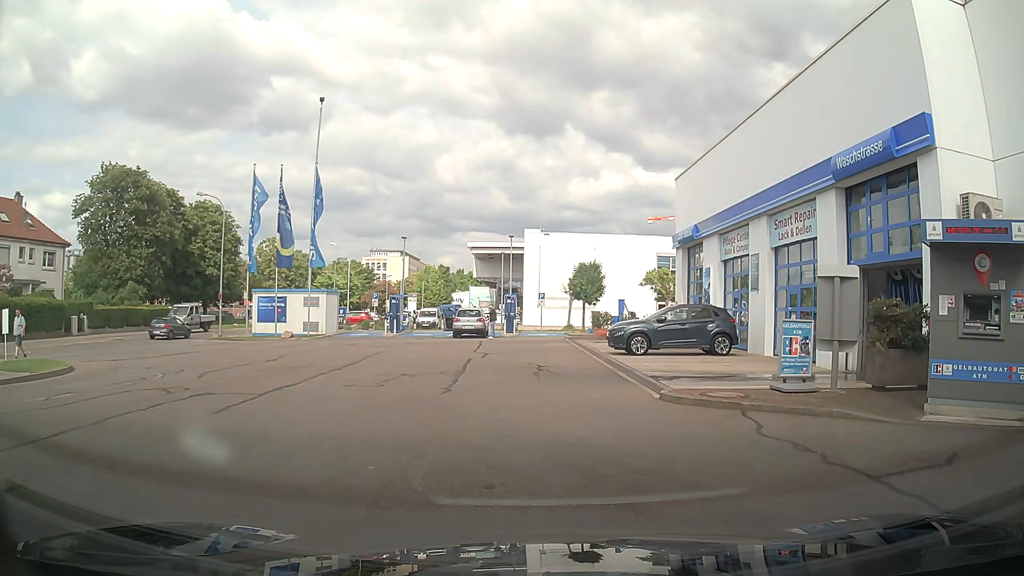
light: Day
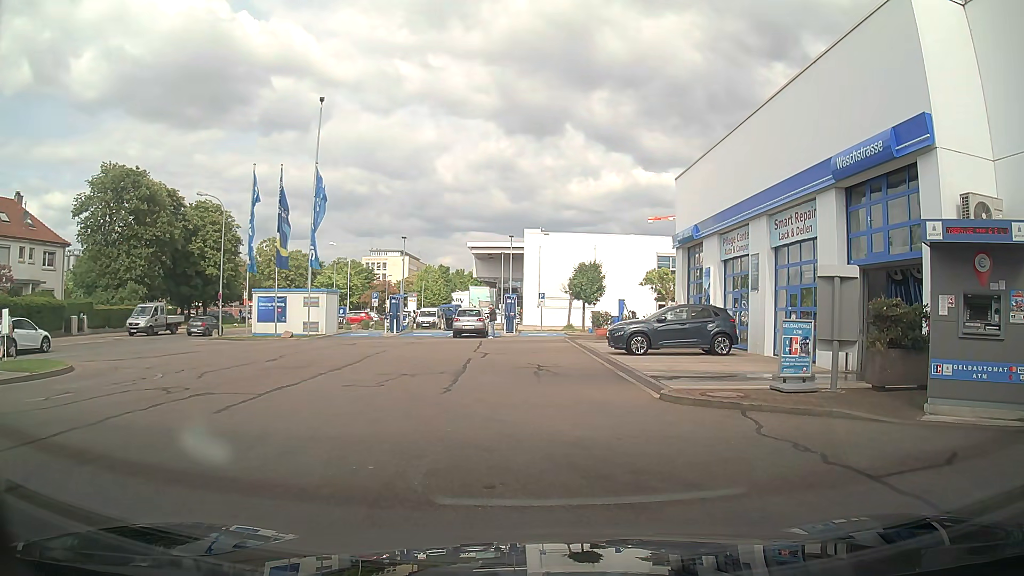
(0.0, 0.0) m; 0°
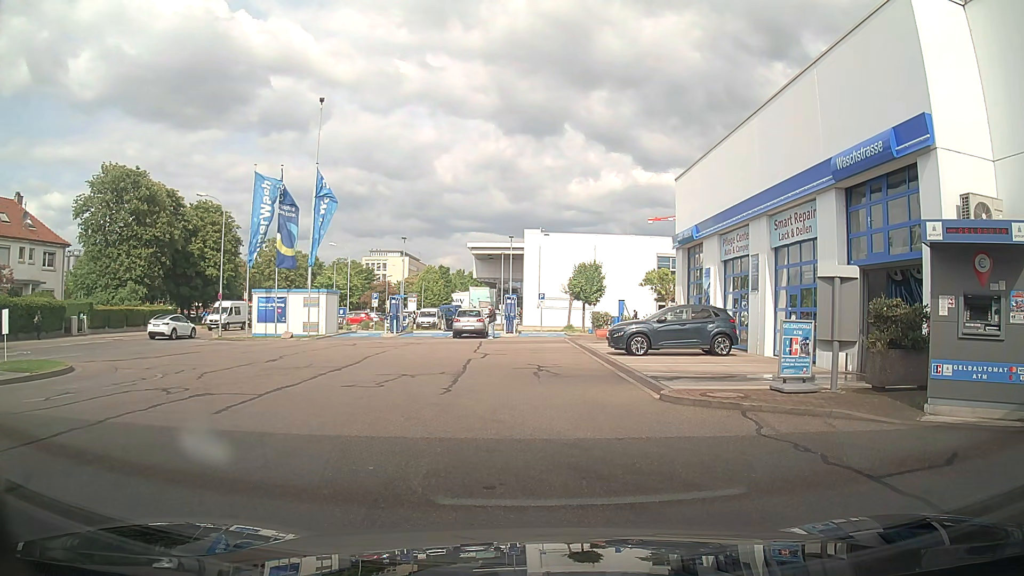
(0.0, 0.0) m; 0°
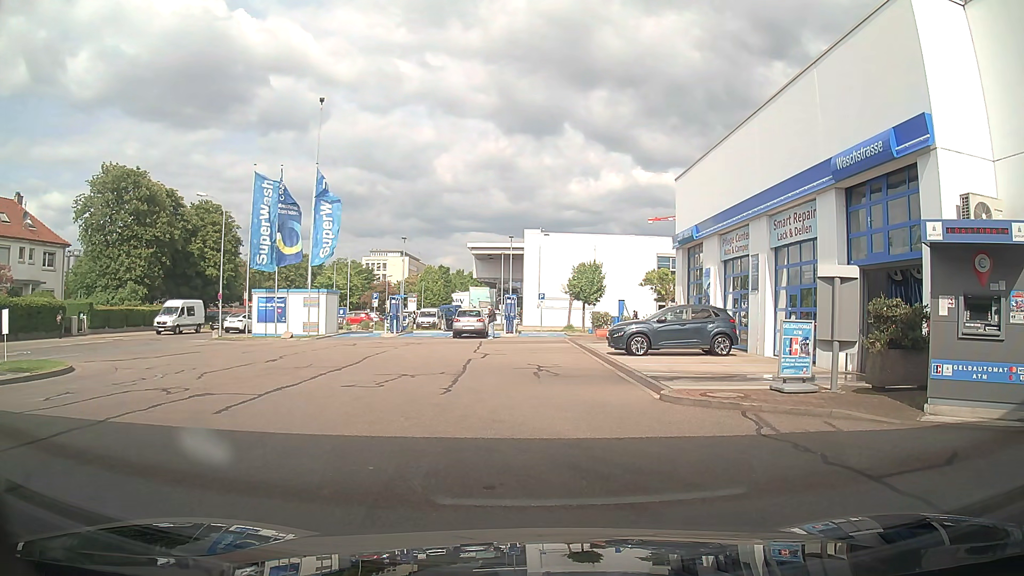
(0.0, 0.0) m; 0°
